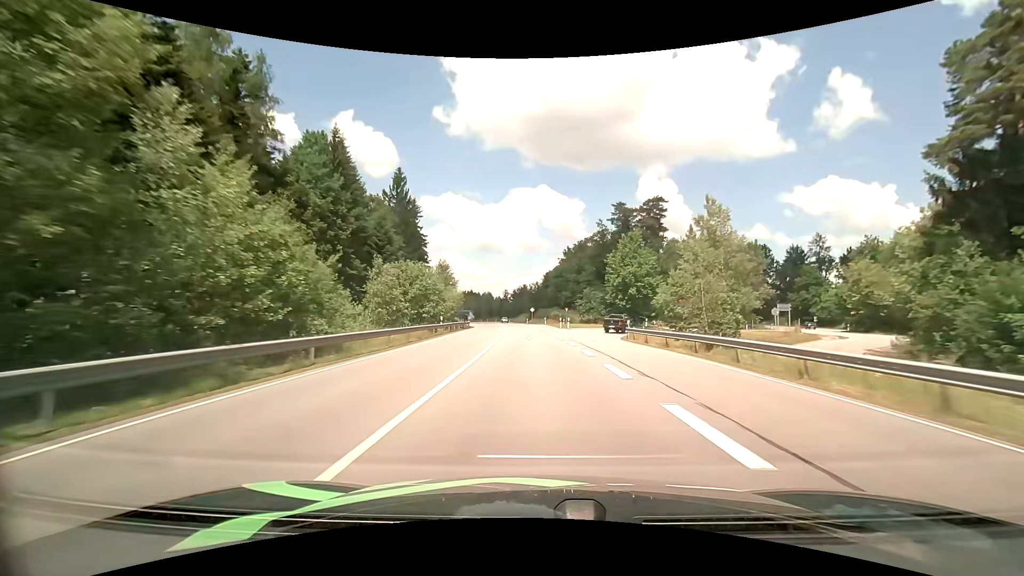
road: primary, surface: asphalt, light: Day
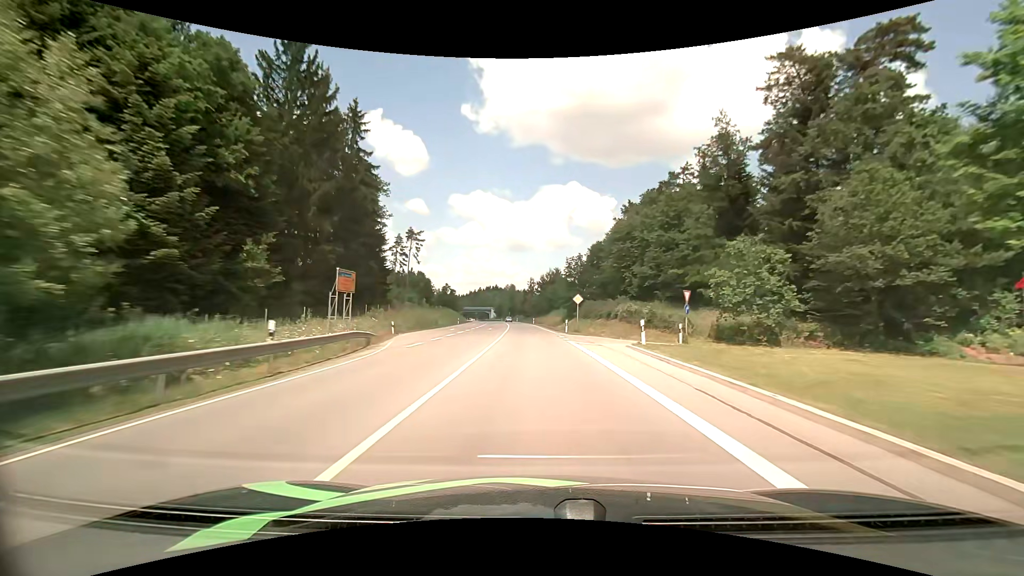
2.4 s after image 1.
(-1.5, +54.7) m; -3°
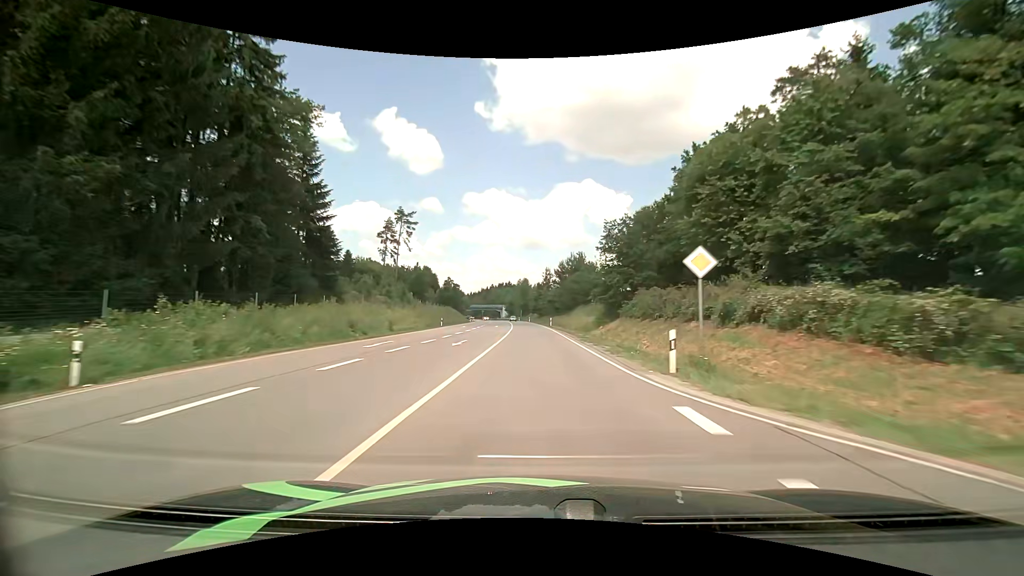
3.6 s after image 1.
(-0.4, +27.9) m; -1°
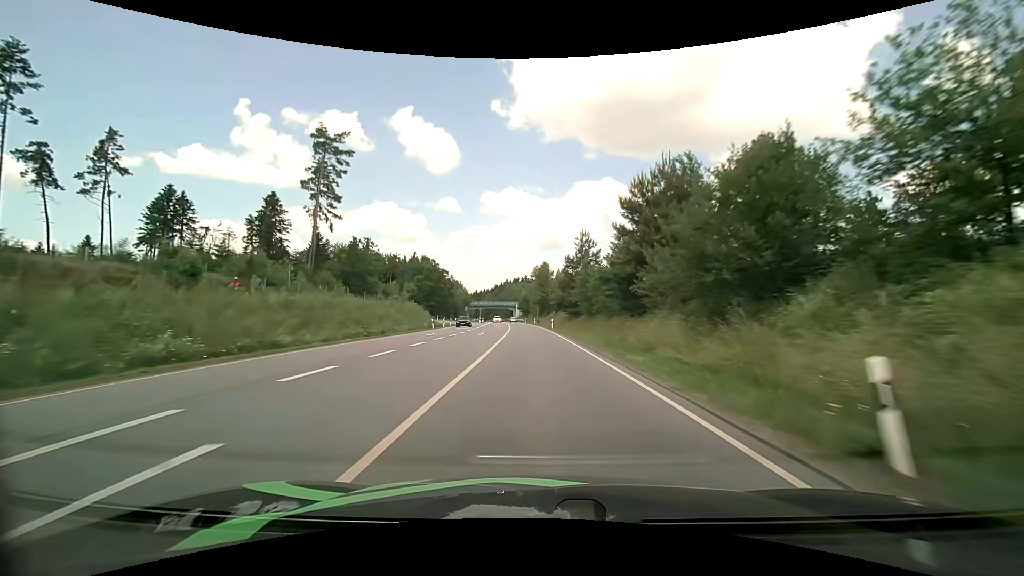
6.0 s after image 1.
(-1.6, +56.3) m; -3°
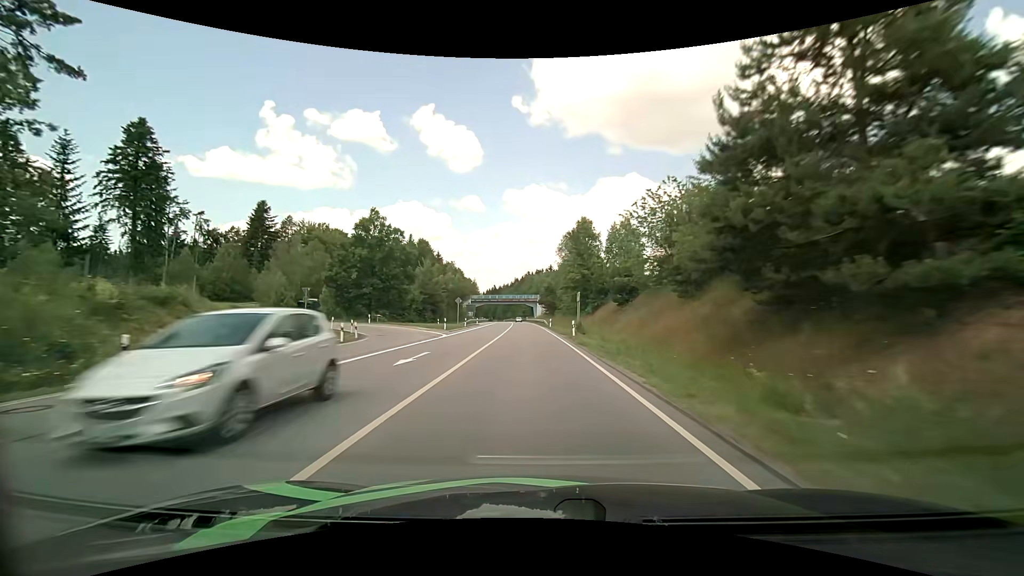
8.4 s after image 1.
(-1.0, +57.2) m; -3°
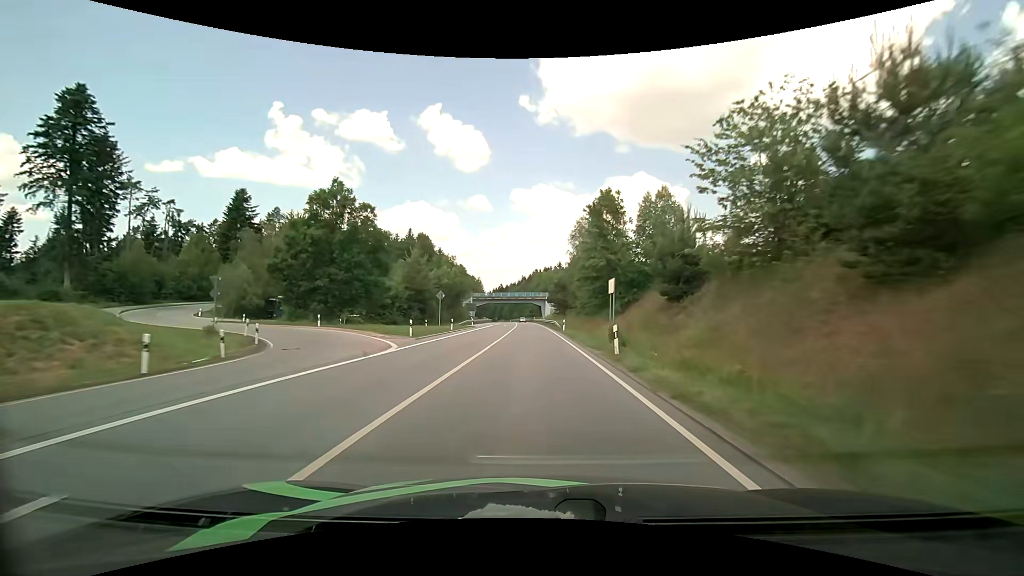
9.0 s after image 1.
(-0.1, +14.5) m; -1°
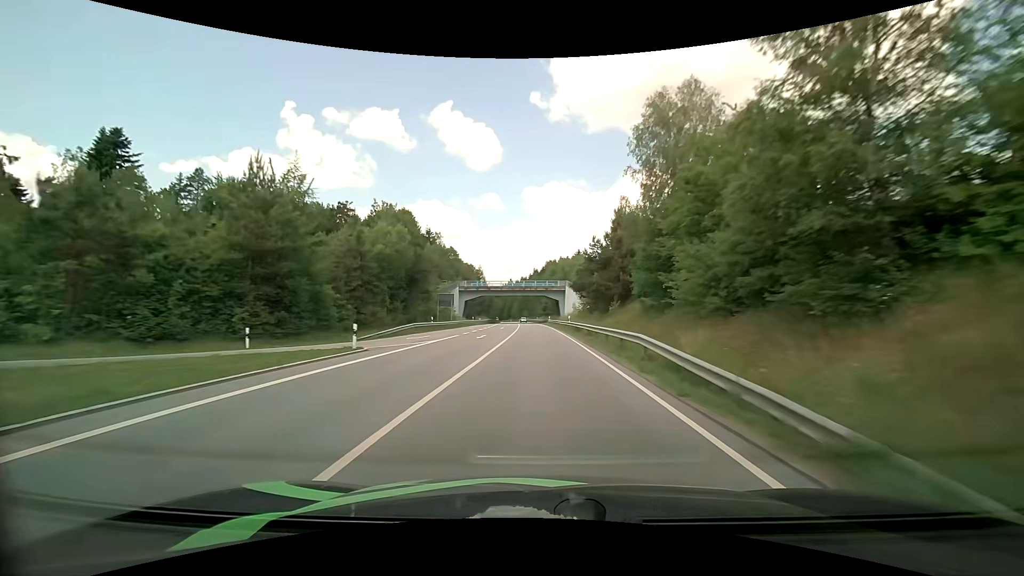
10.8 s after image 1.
(-0.4, +44.0) m; -1°
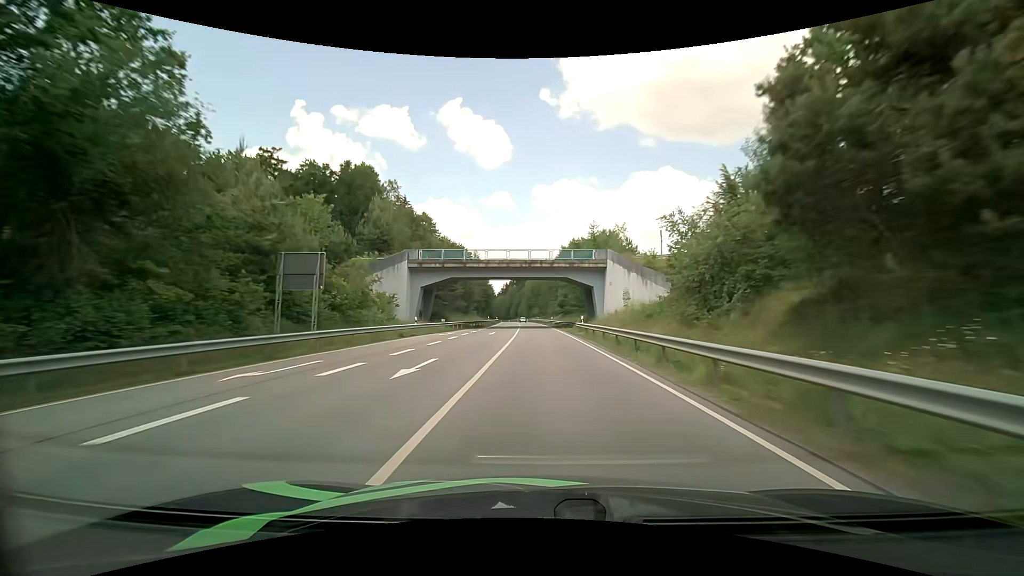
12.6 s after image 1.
(-0.6, +44.5) m; -1°
(0, +10) (0, +20) (0, +30) (0, +40) (0, +50) (-1, +60) (-1, +70) (-1, +80) (-2, +90) (-2, +100) m
